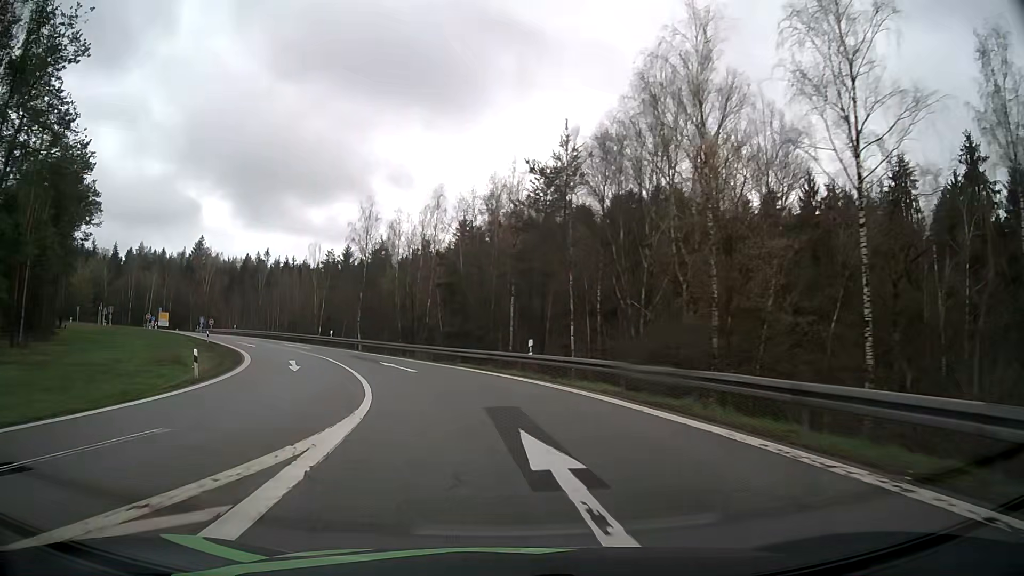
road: motorway_link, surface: asphalt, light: Day
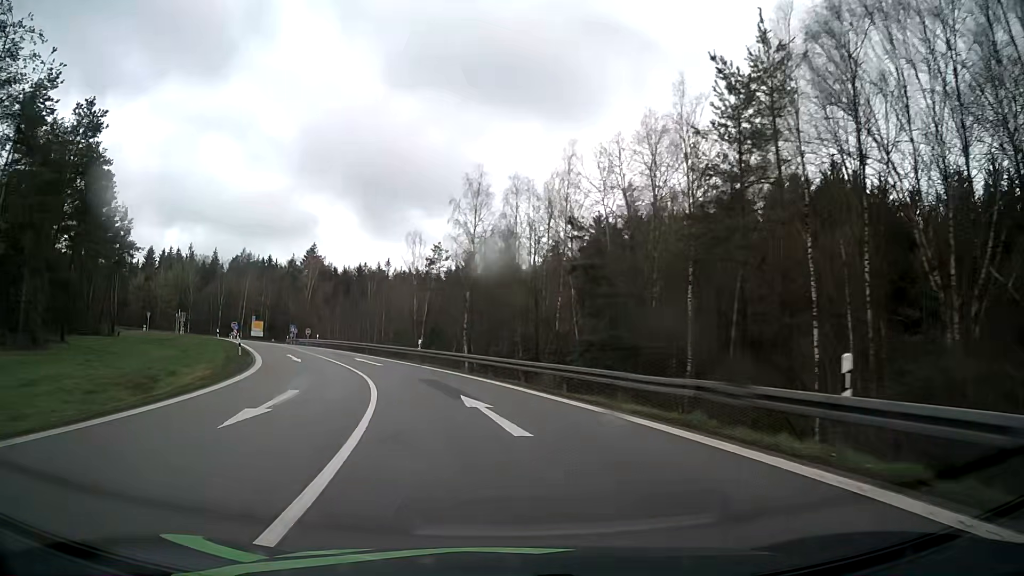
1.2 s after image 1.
(-1.6, +16.3) m; -11°
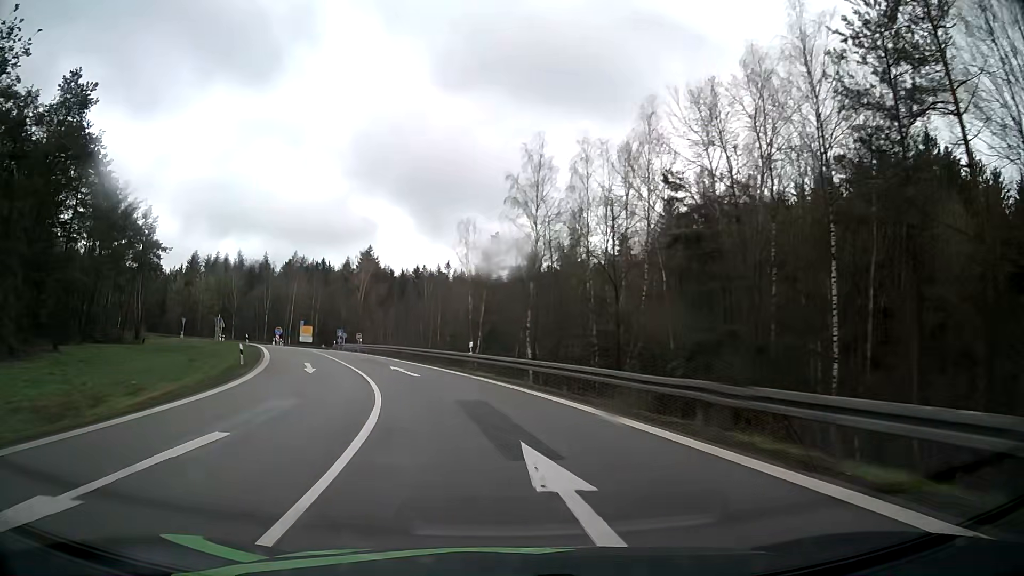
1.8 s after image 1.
(-0.4, +8.2) m; -5°
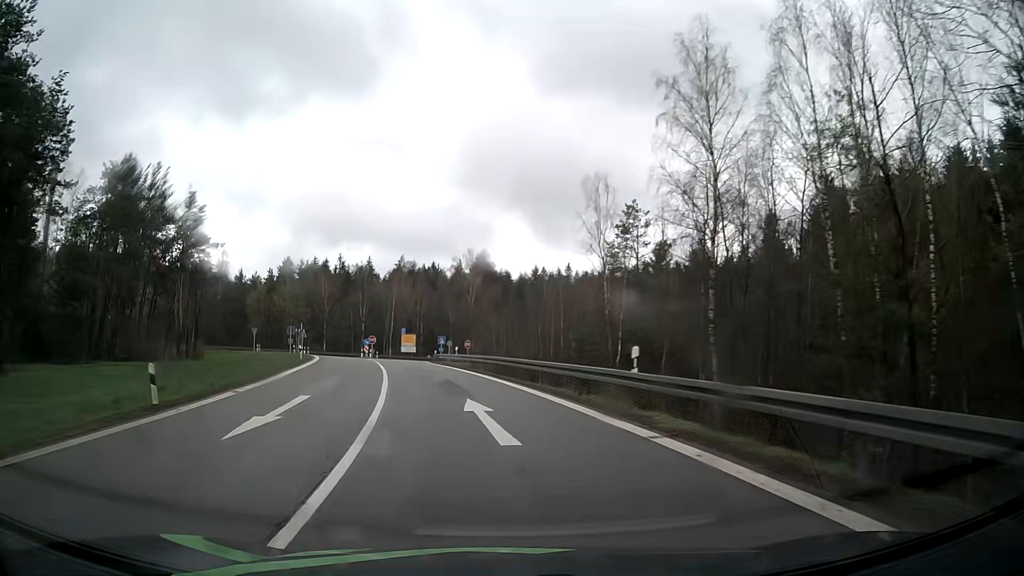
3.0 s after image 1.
(-1.6, +16.4) m; -11°
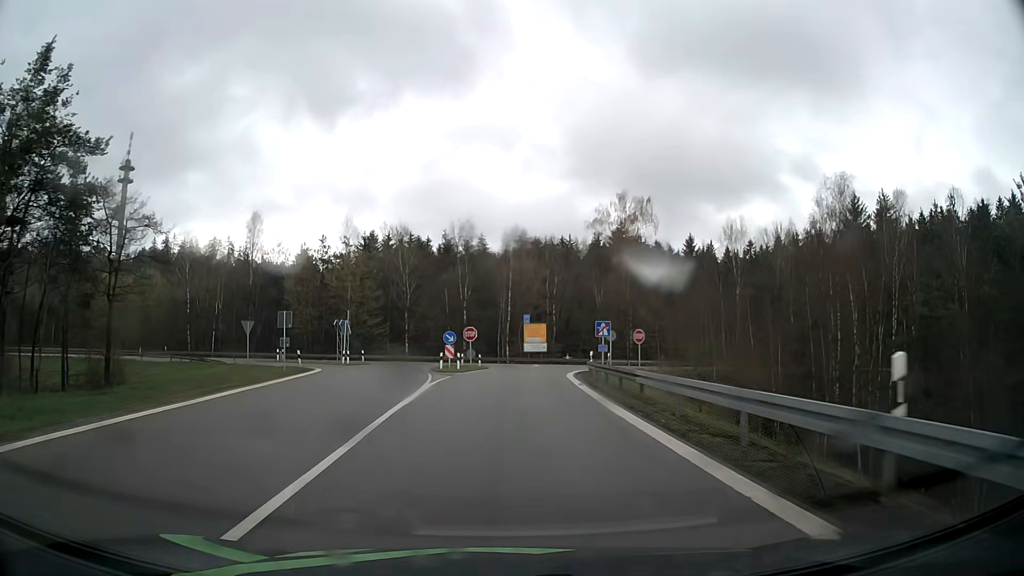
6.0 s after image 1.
(-5.8, +39.9) m; -12°
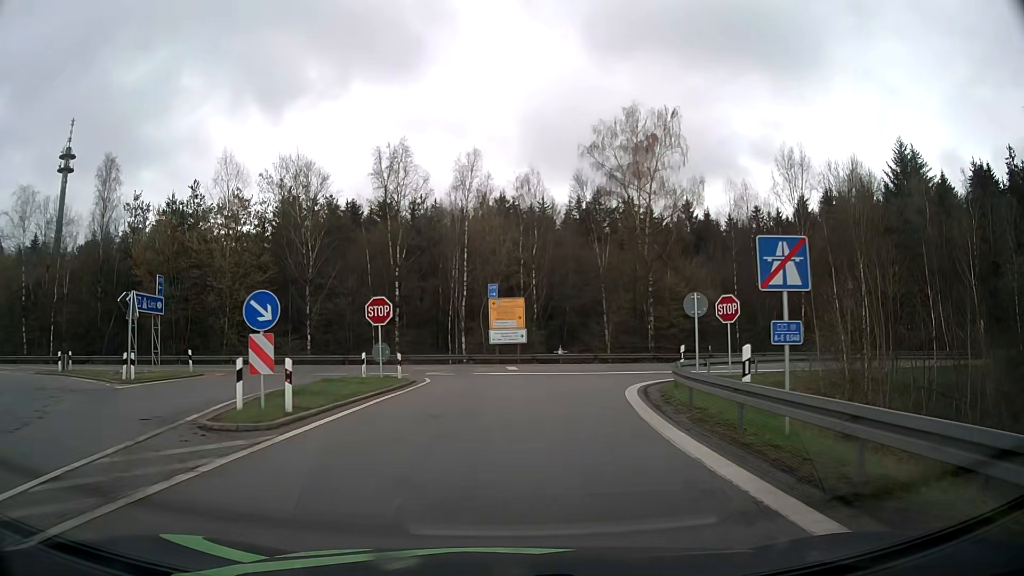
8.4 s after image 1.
(+0.6, +27.5) m; +3°
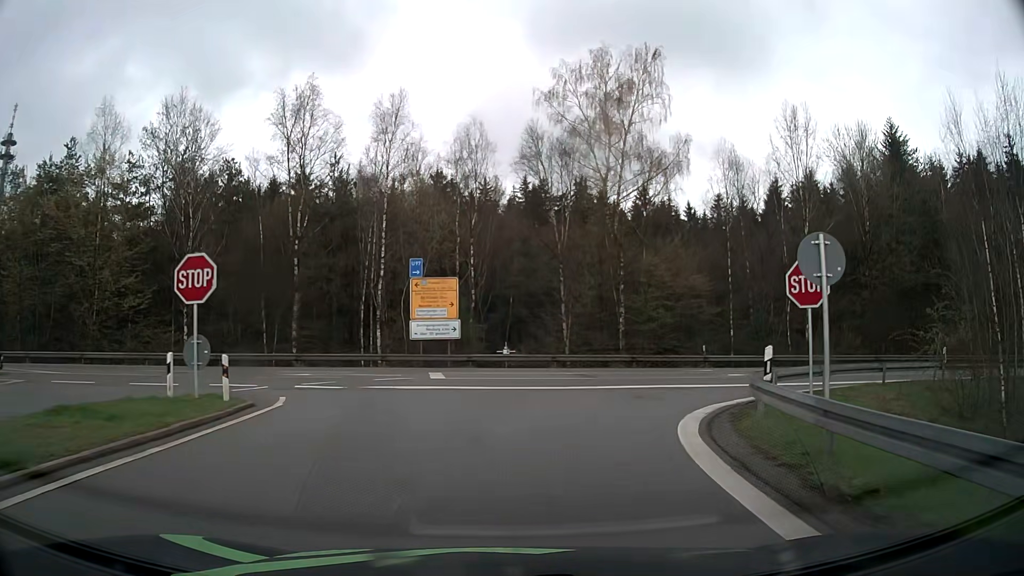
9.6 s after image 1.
(+0.4, +11.4) m; +5°
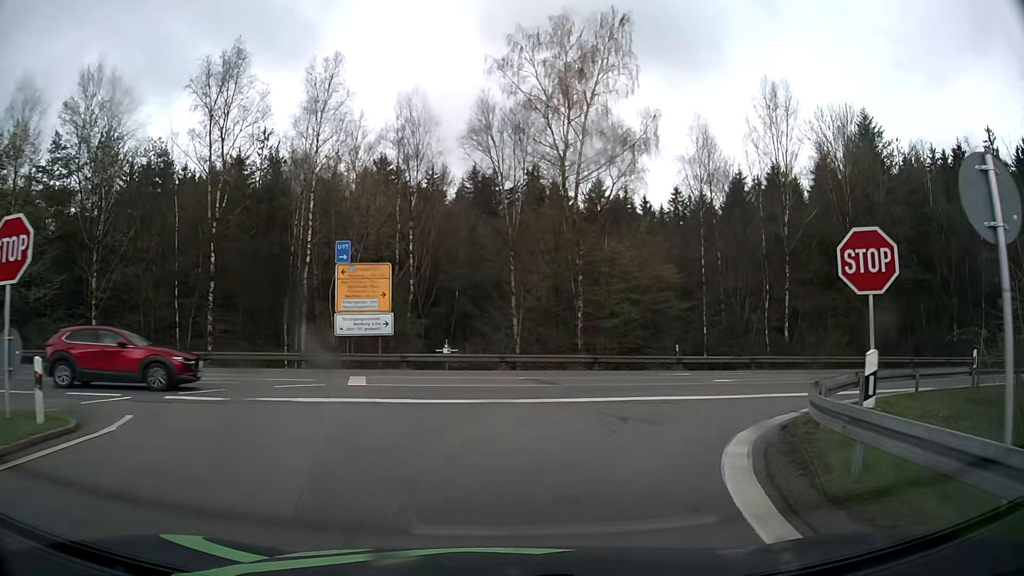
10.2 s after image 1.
(+0.2, +4.7) m; +4°
(+1, +10) (+7, +18) (+16, +23) (+25, +25) (+35, +27) (+45, +30) (+54, +32) (+64, +34) (+74, +37) (+84, +39) m
